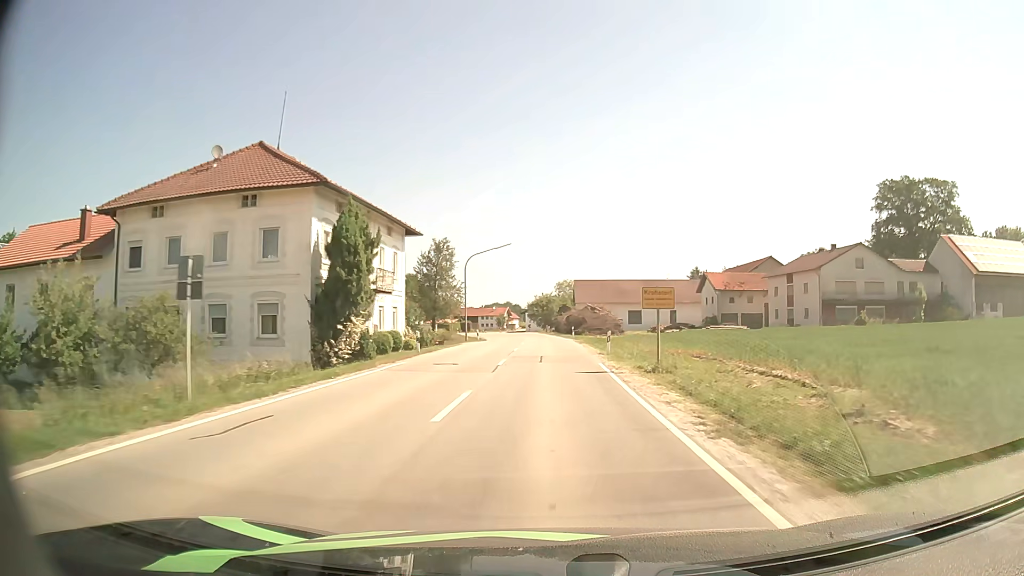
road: secondary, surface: asphalt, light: Day
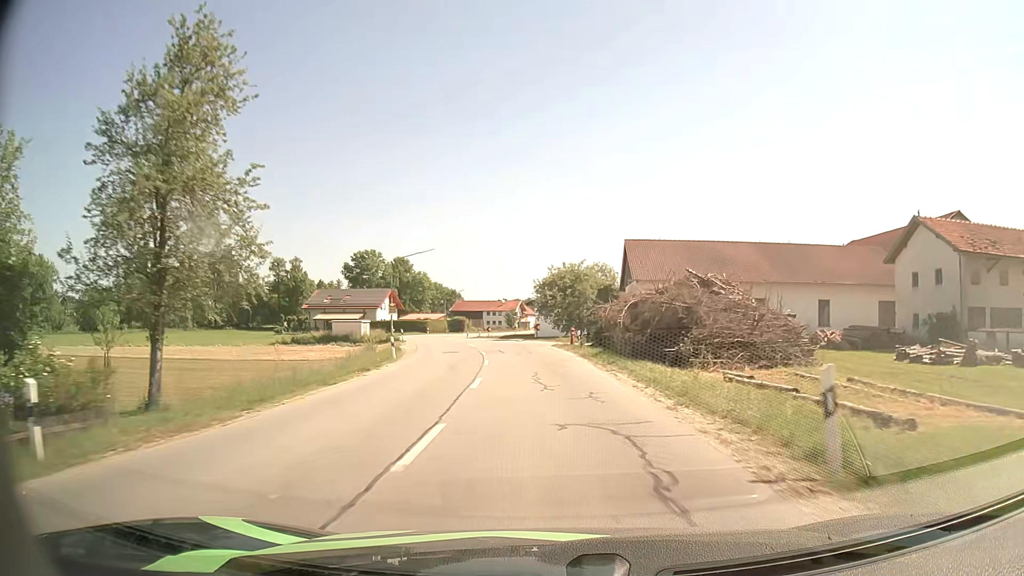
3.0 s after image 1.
(-0.2, +50.3) m; -2°
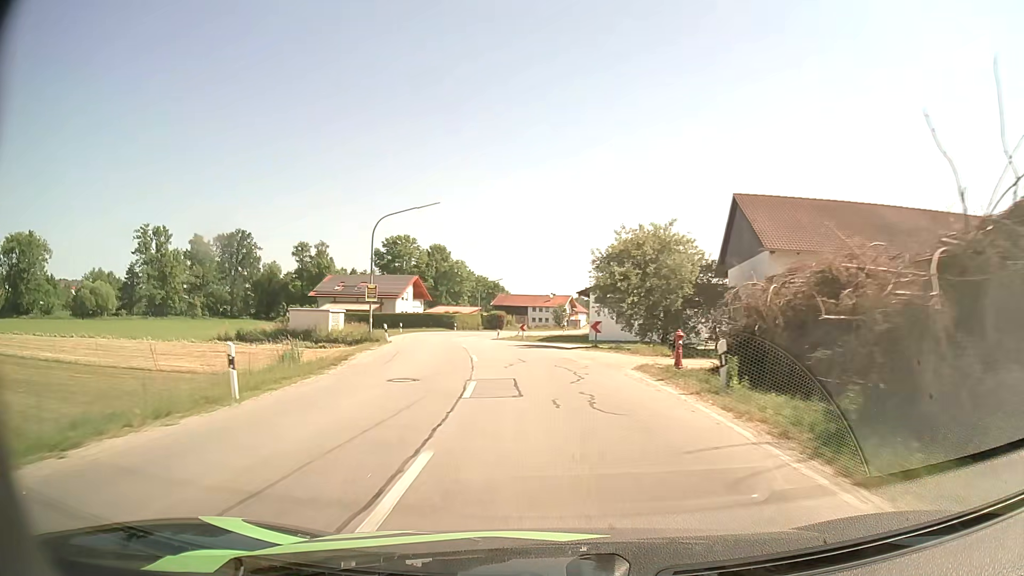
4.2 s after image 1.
(-0.6, +19.8) m; -4°
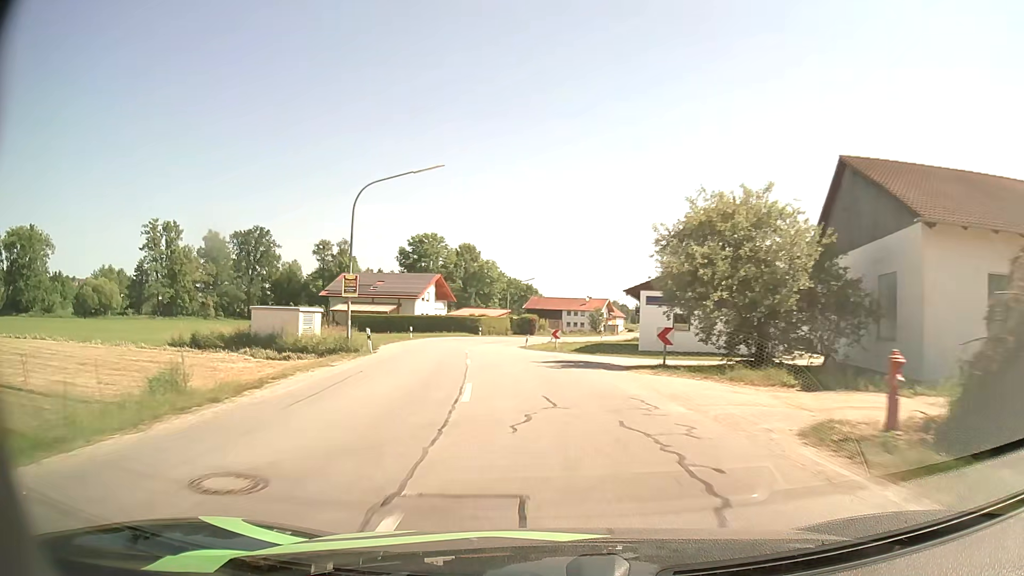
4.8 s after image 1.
(-0.2, +9.8) m; -3°
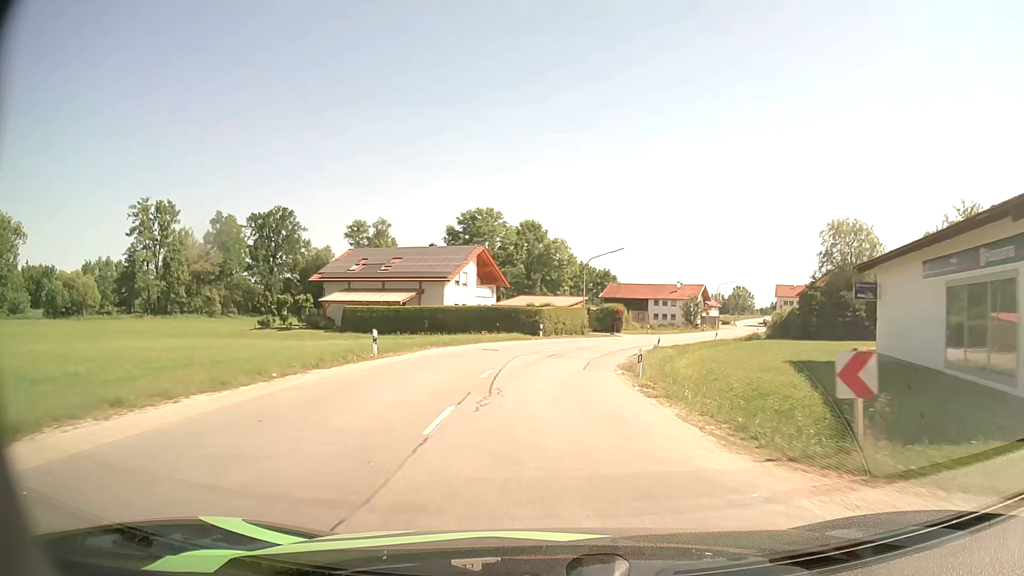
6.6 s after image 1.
(-2.0, +28.8) m; -6°
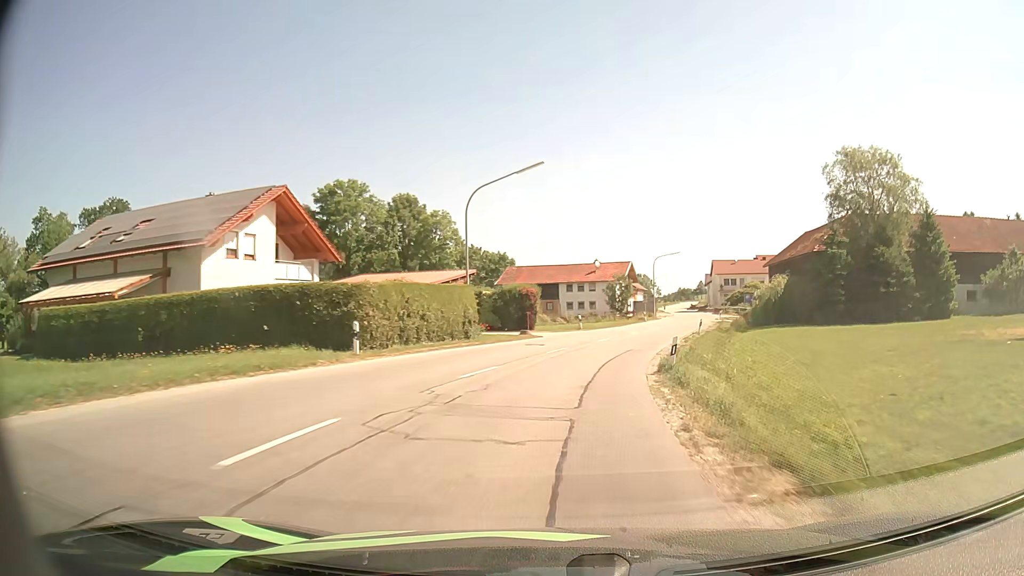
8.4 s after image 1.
(+1.7, +28.5) m; +9°
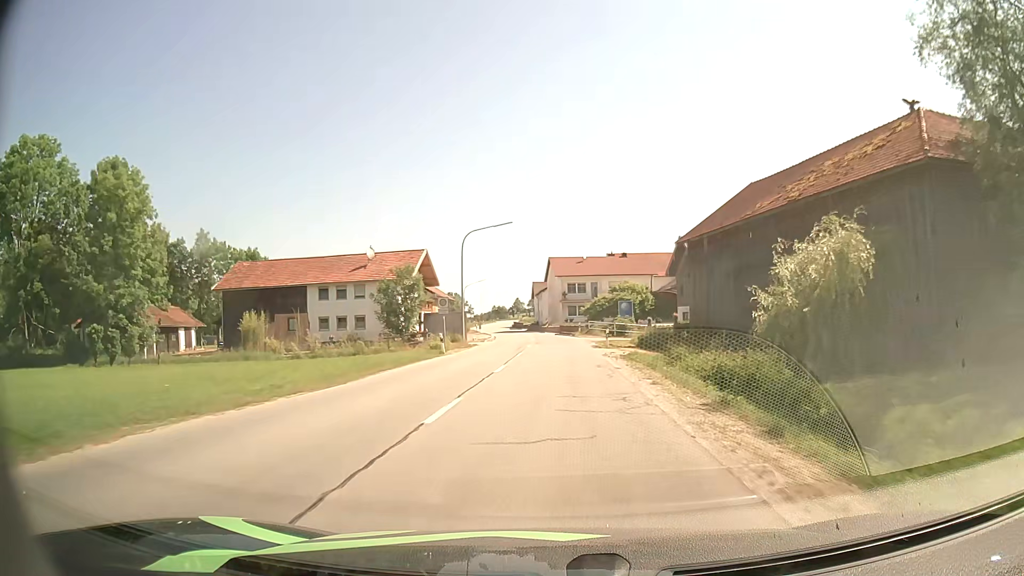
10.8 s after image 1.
(+5.8, +38.1) m; +16°
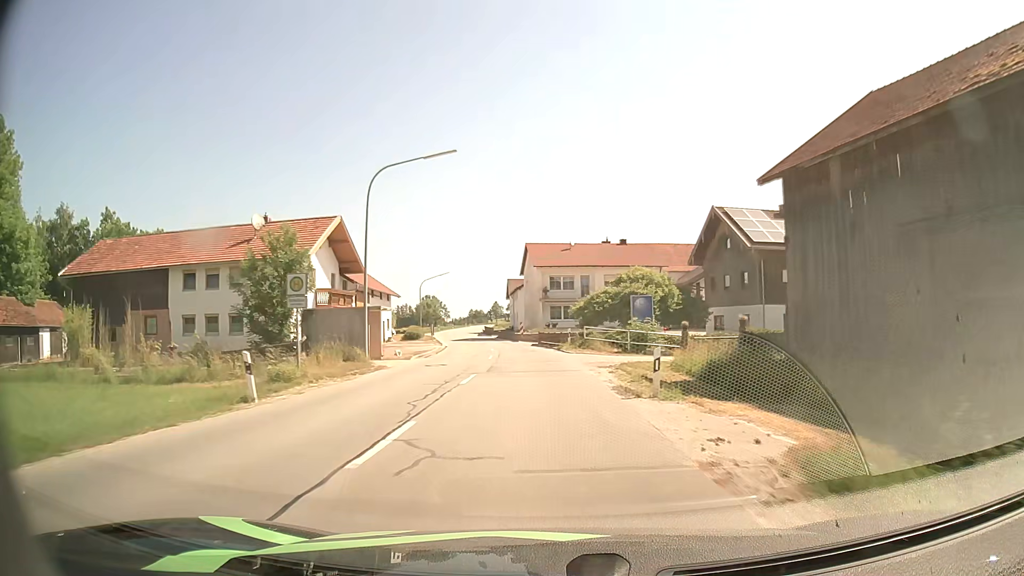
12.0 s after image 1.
(+0.4, +20.1) m; +2°
(0, +10) (0, +20) (-1, +30) (-2, +40) (-4, +50) (-5, +60) (-7, +70) (-8, +79) (-10, +89) (-11, +99) m
